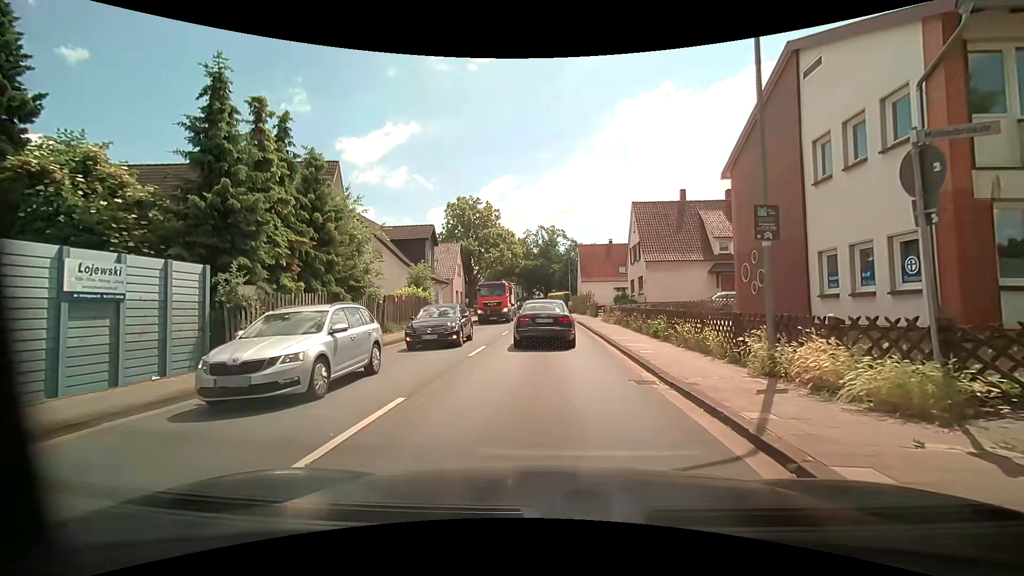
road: primary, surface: asphalt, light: Day
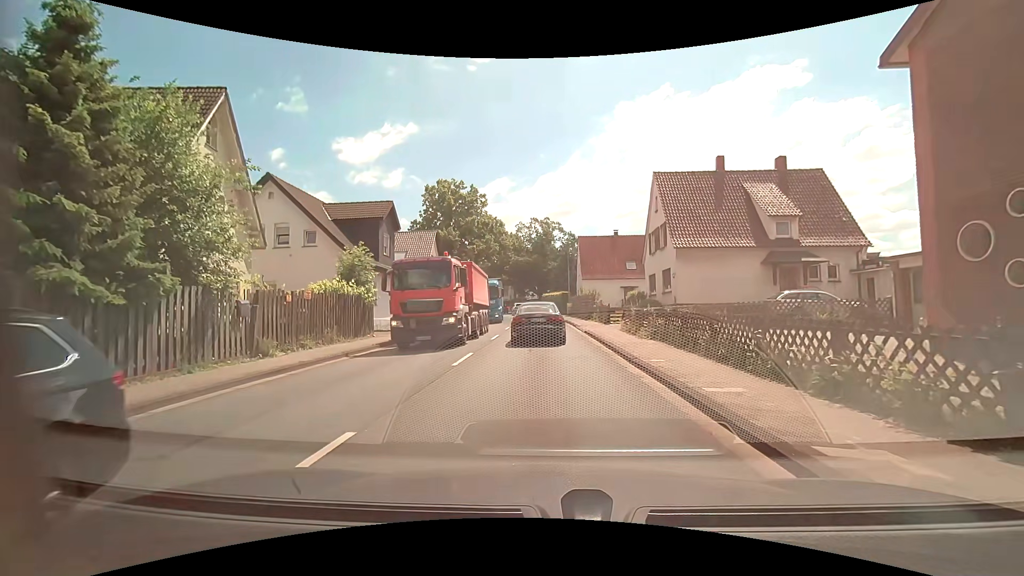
(+0.2, +10.8) m; -1°
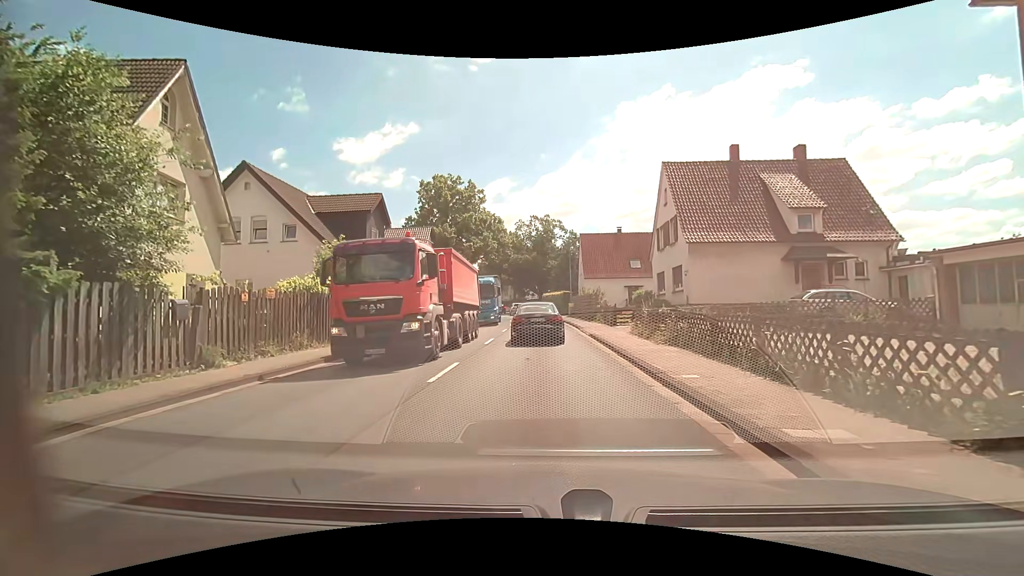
(+0.1, +2.4) m; +2°
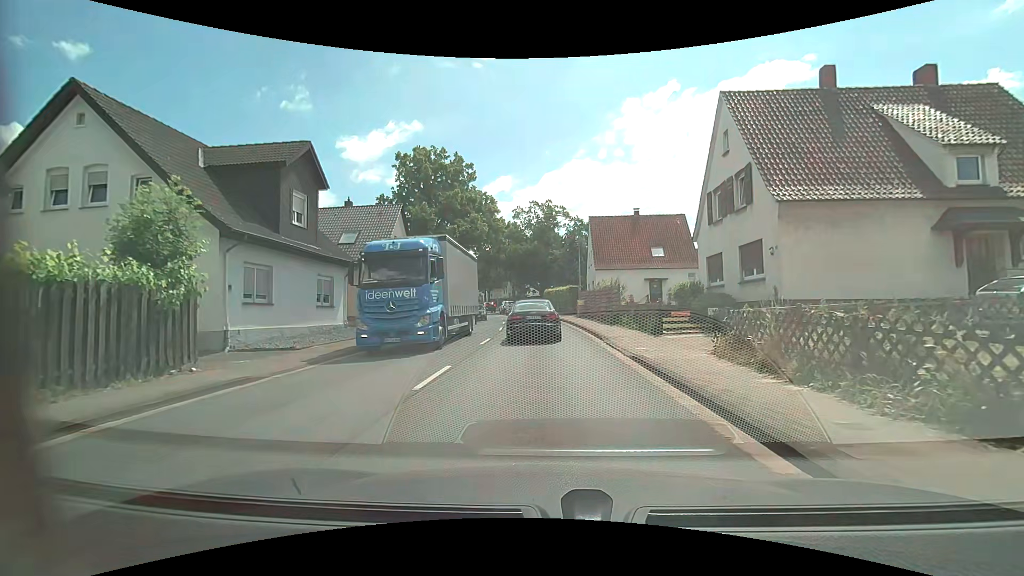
(-0.1, +10.0) m; 0°
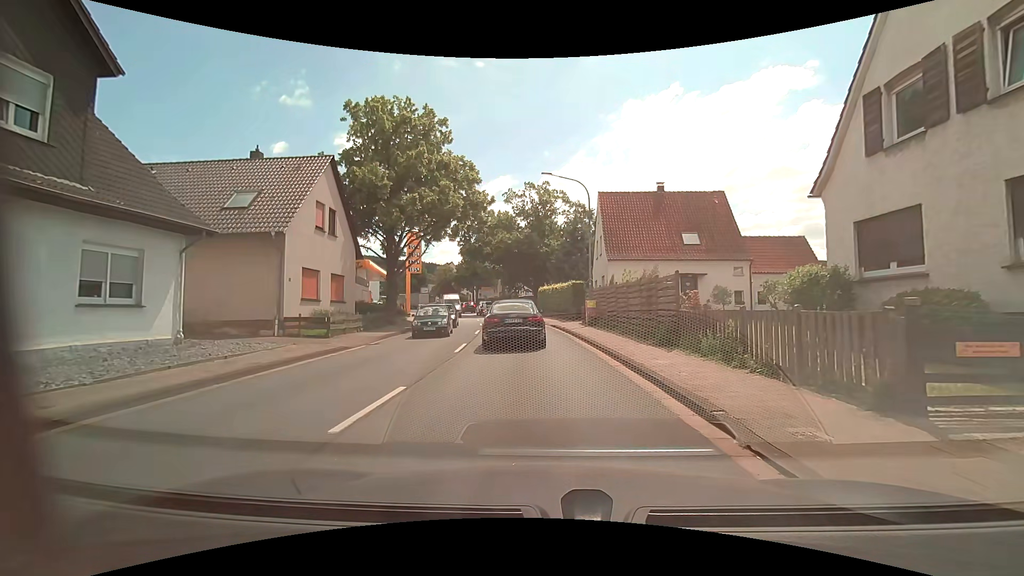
(-0.1, +11.5) m; 0°
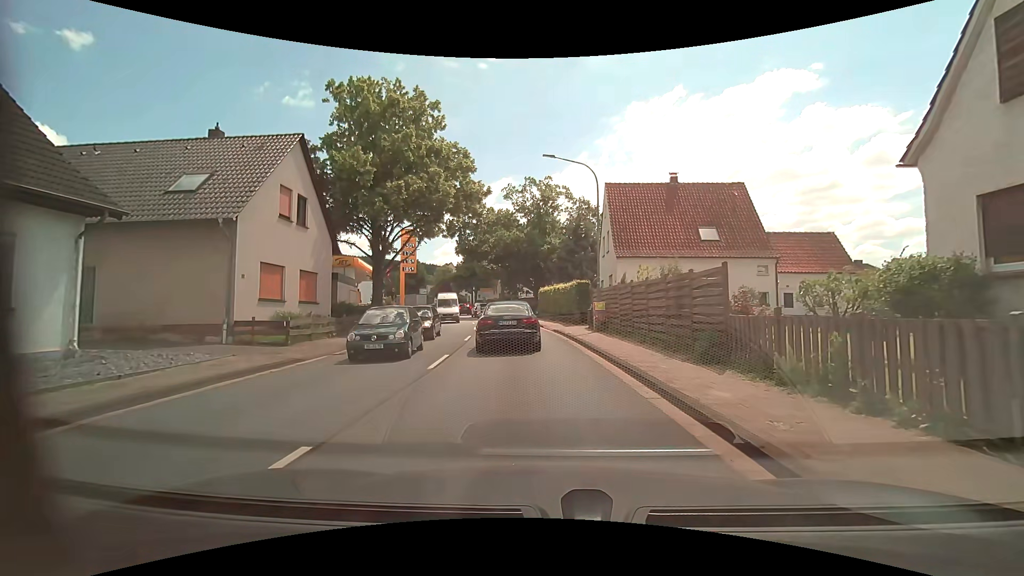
(0.0, +3.4) m; -1°
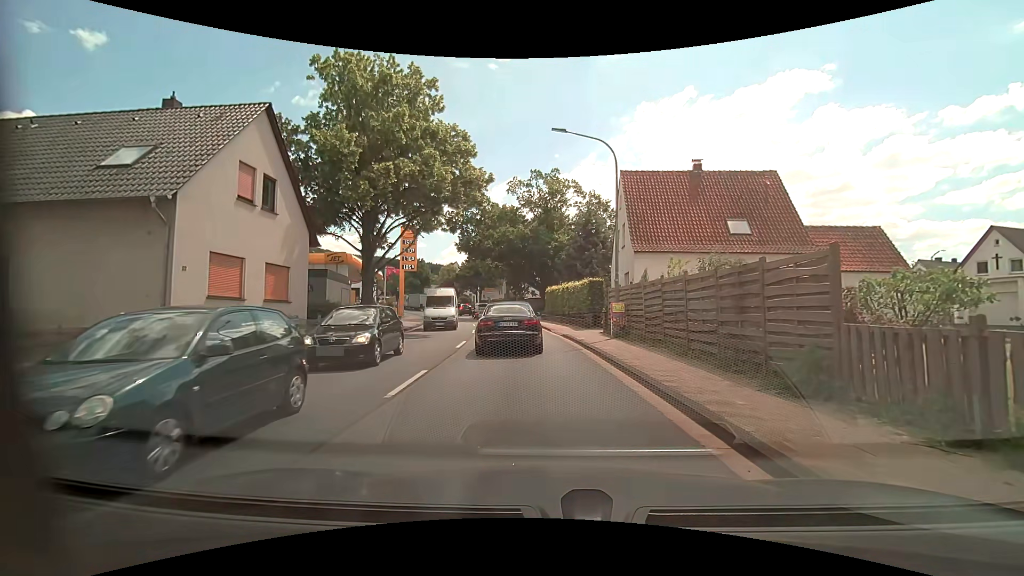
(0.0, +3.4) m; 0°
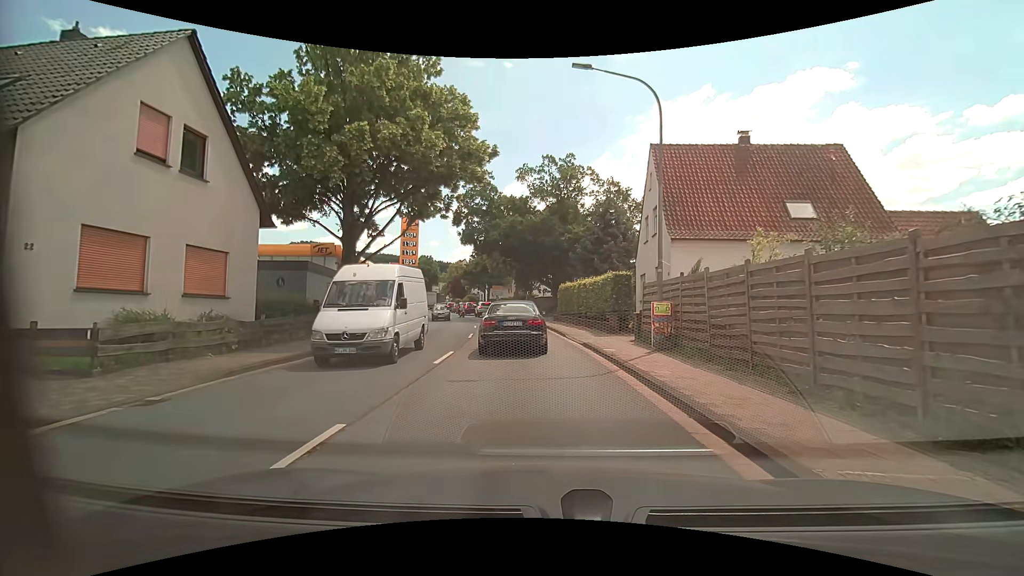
(0.0, +5.0) m; -1°
